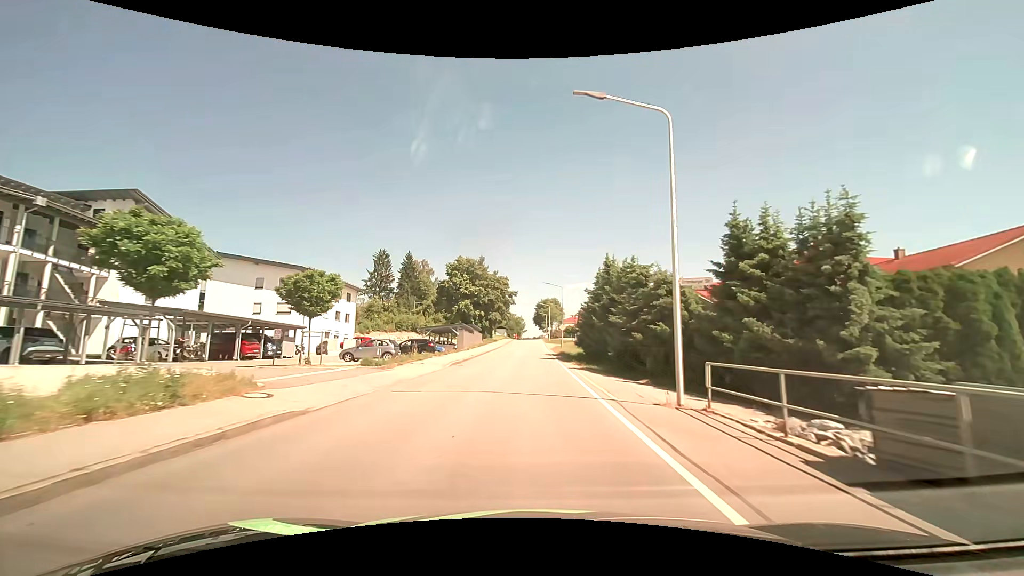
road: tertiary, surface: asphalt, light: Day
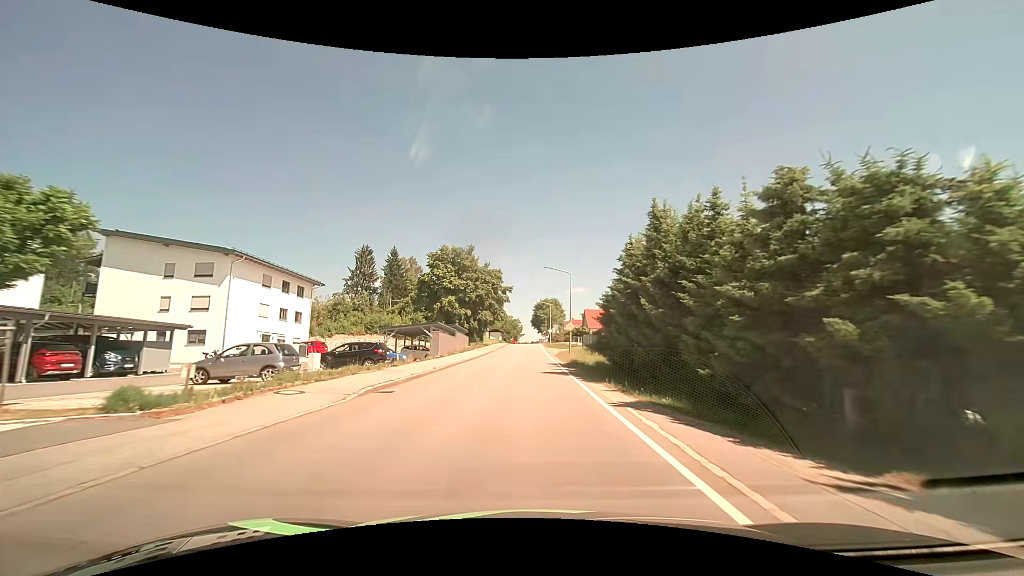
(0.0, +14.0) m; 0°
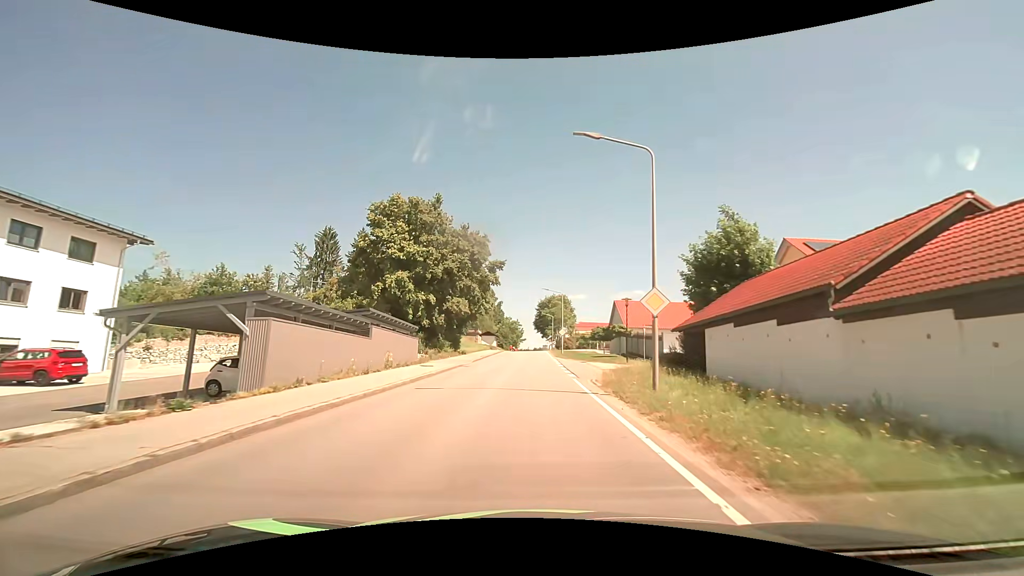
(-0.1, +28.0) m; 0°
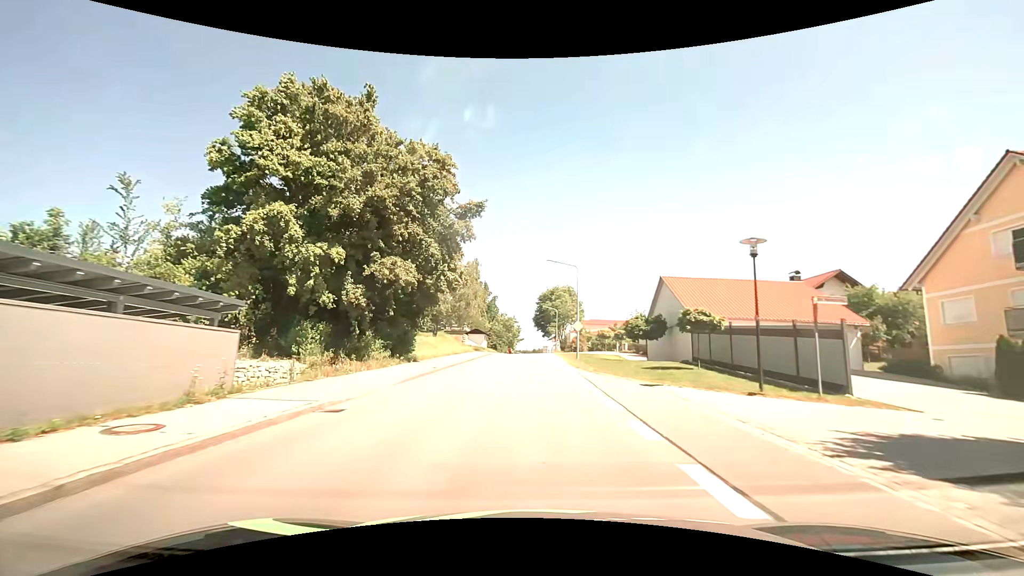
(-0.1, +20.1) m; 0°
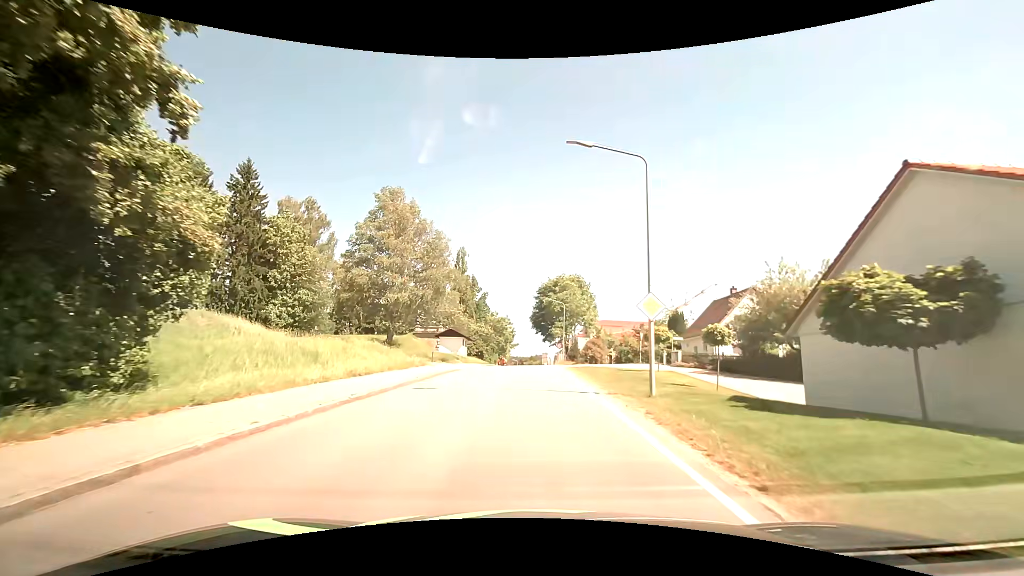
(0.0, +23.2) m; 0°
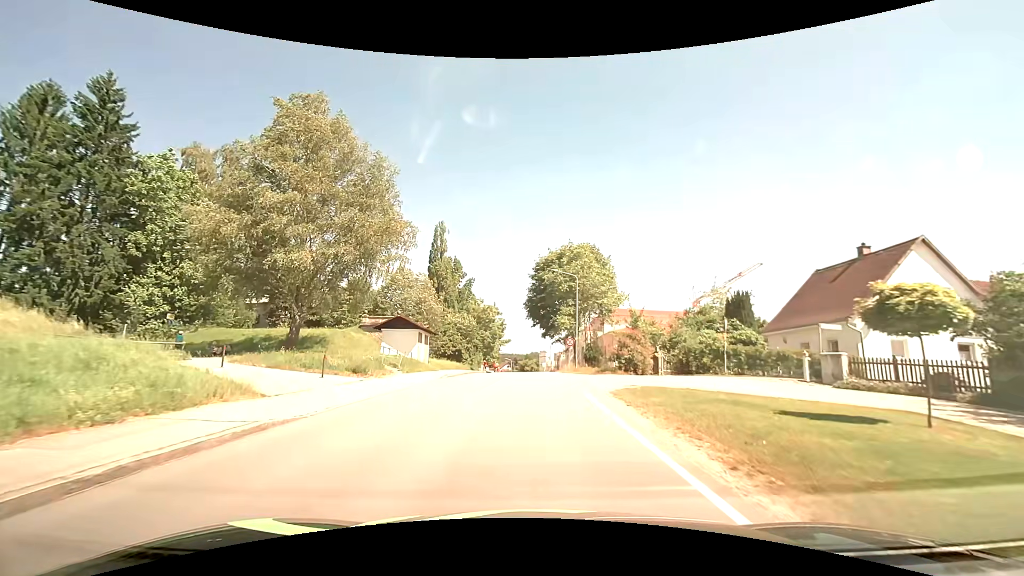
(0.0, +21.0) m; 0°
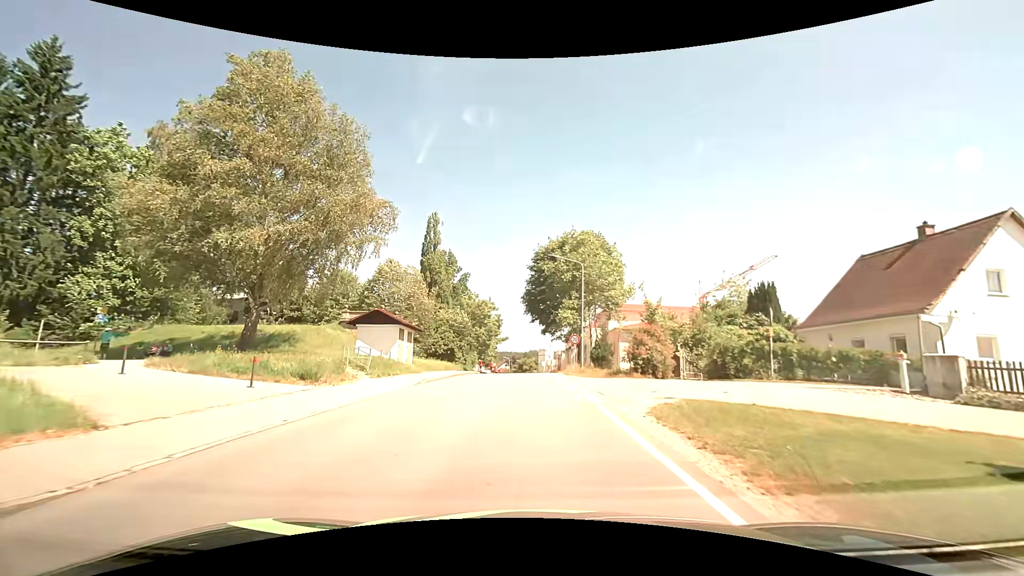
(0.0, +5.0) m; 0°
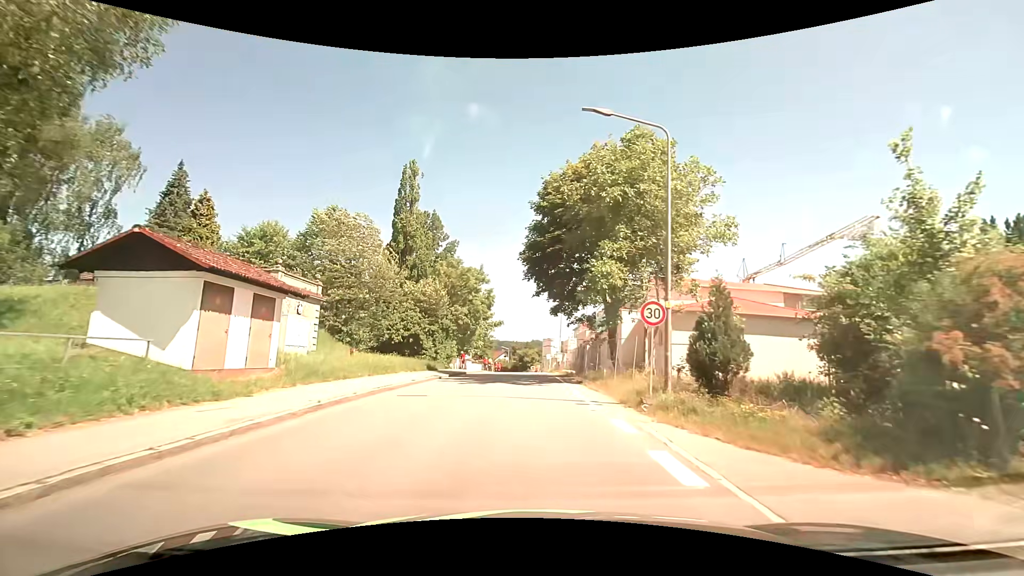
(0.0, +19.4) m; 0°
(0, +10) (0, +20) (0, +30) (0, +40) (0, +50) (0, +60) (0, +70) (0, +80) (-1, +90) (-1, +100) m
